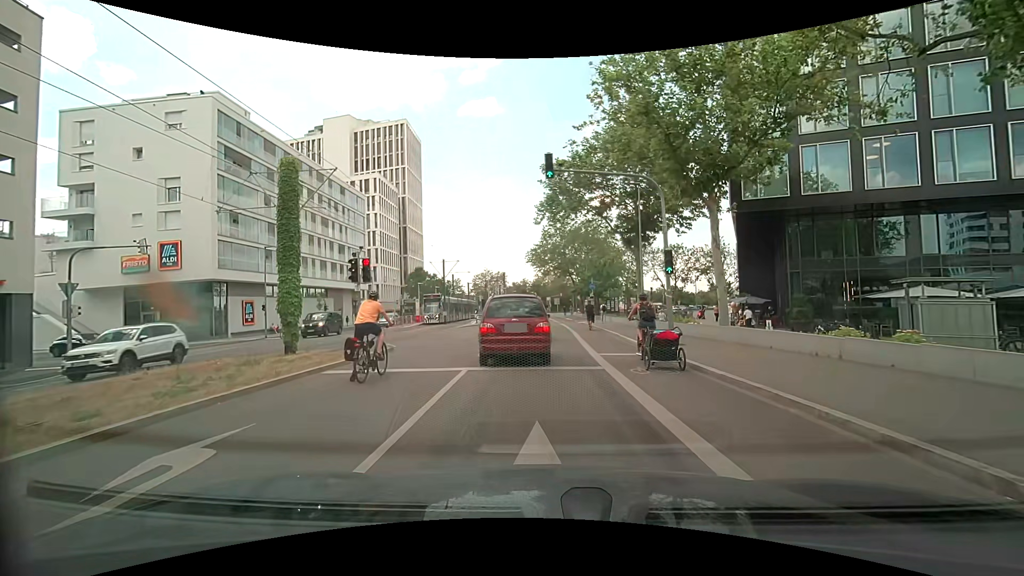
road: secondary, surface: asphalt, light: Day
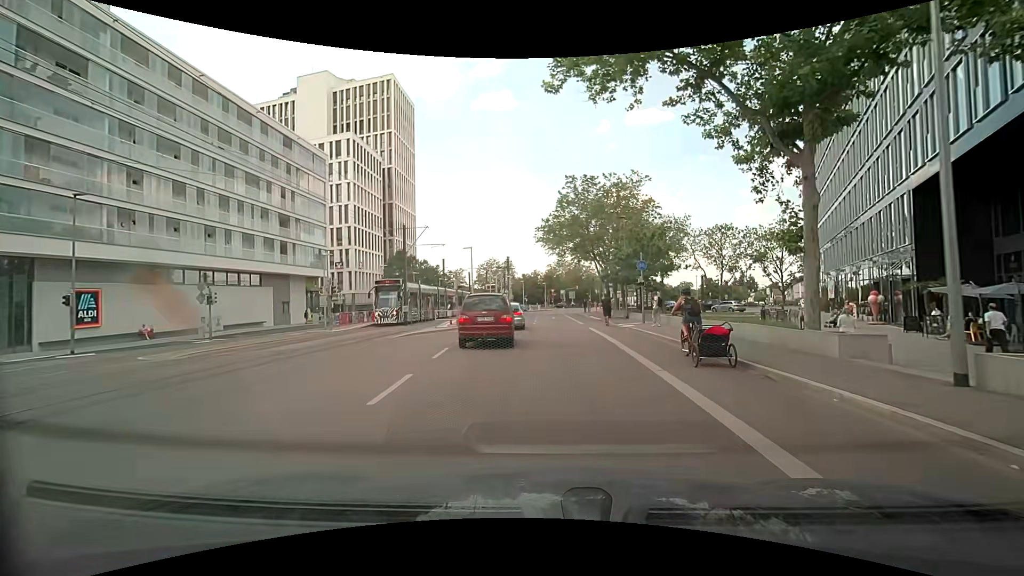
(-0.3, +20.3) m; -1°
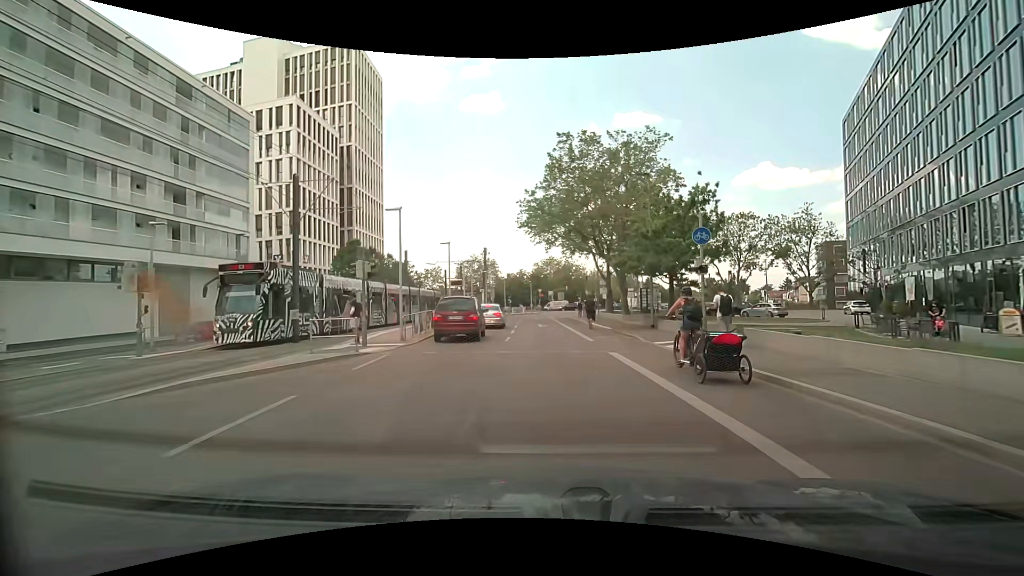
(+0.1, +14.1) m; 0°
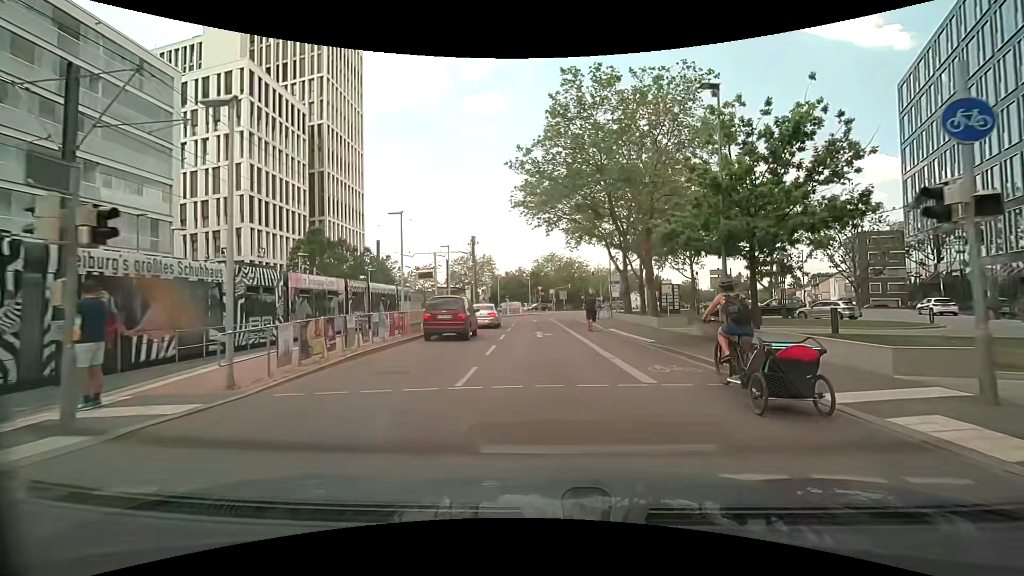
(+0.1, +10.6) m; 0°
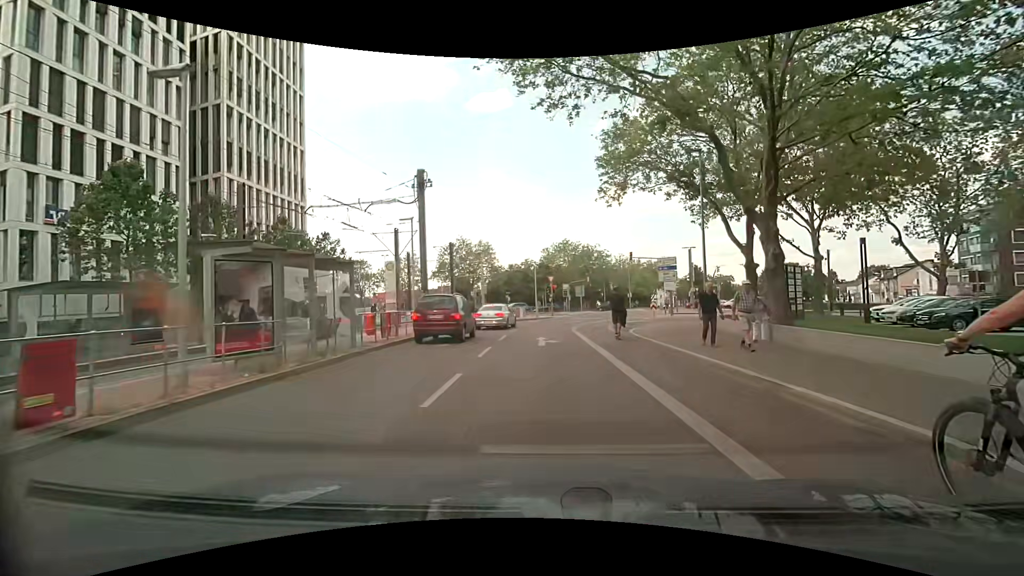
(-0.3, +24.8) m; -1°
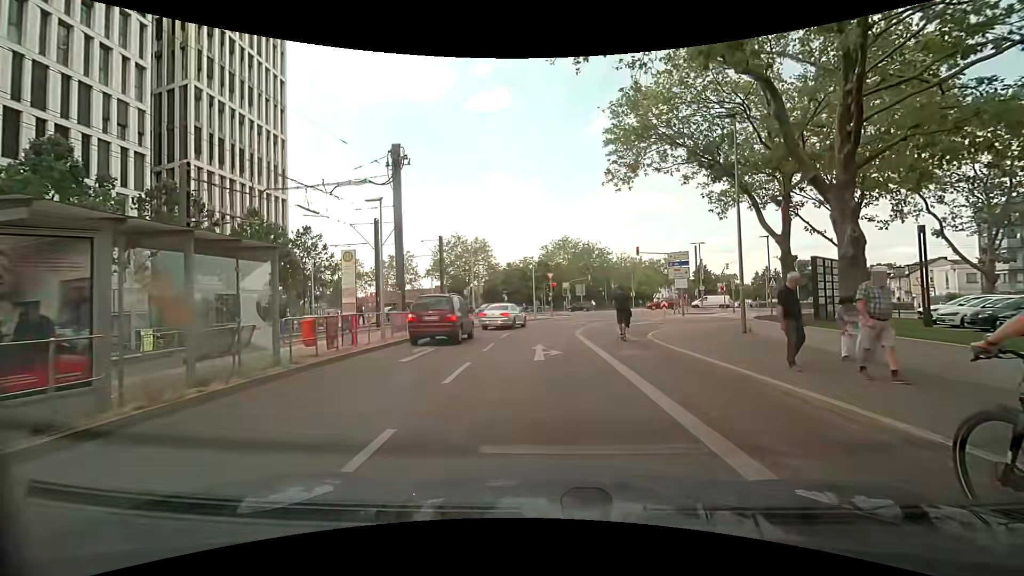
(0.0, +4.0) m; 0°
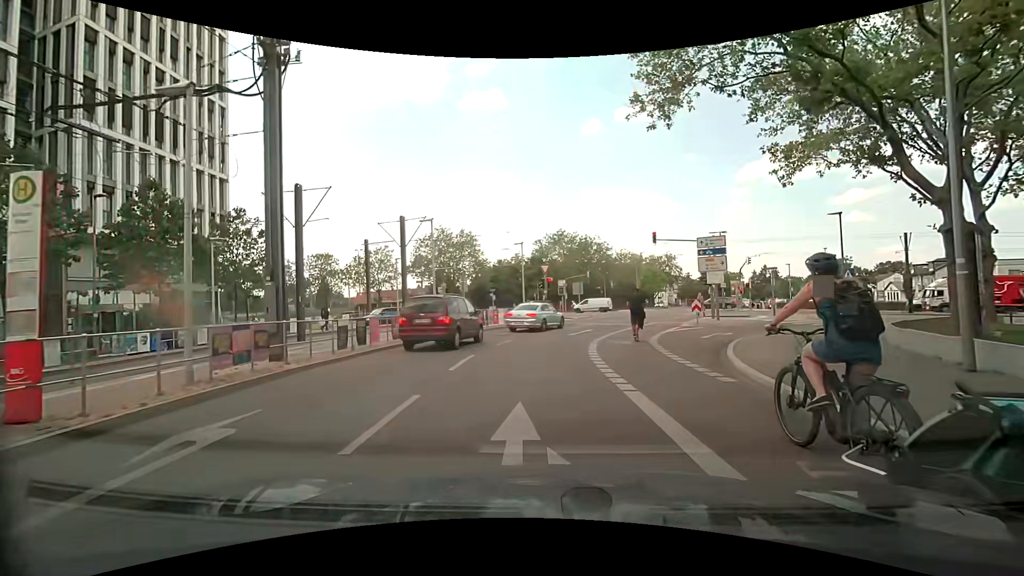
(+0.2, +9.4) m; +3°
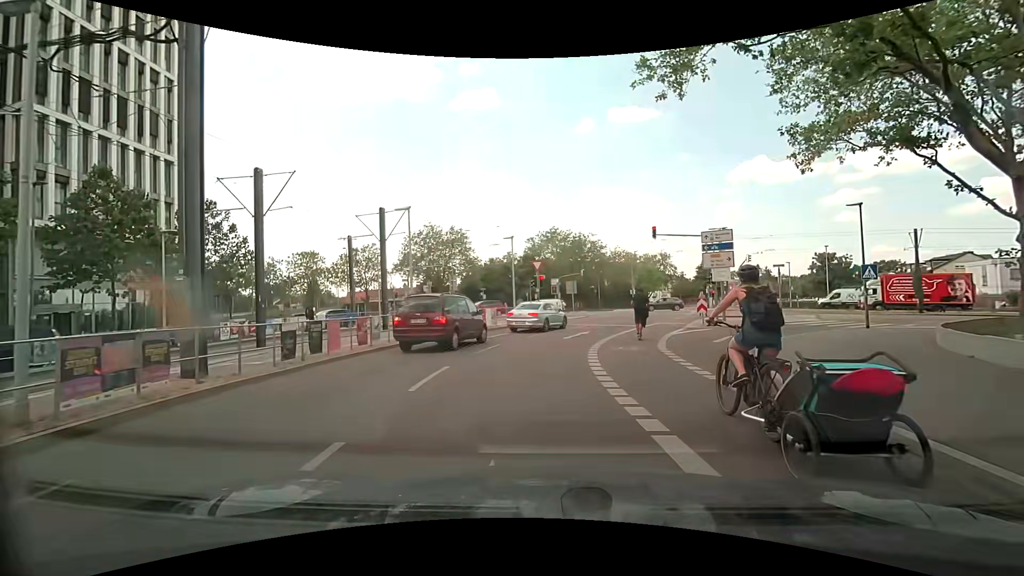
(0.0, +2.5) m; 0°
